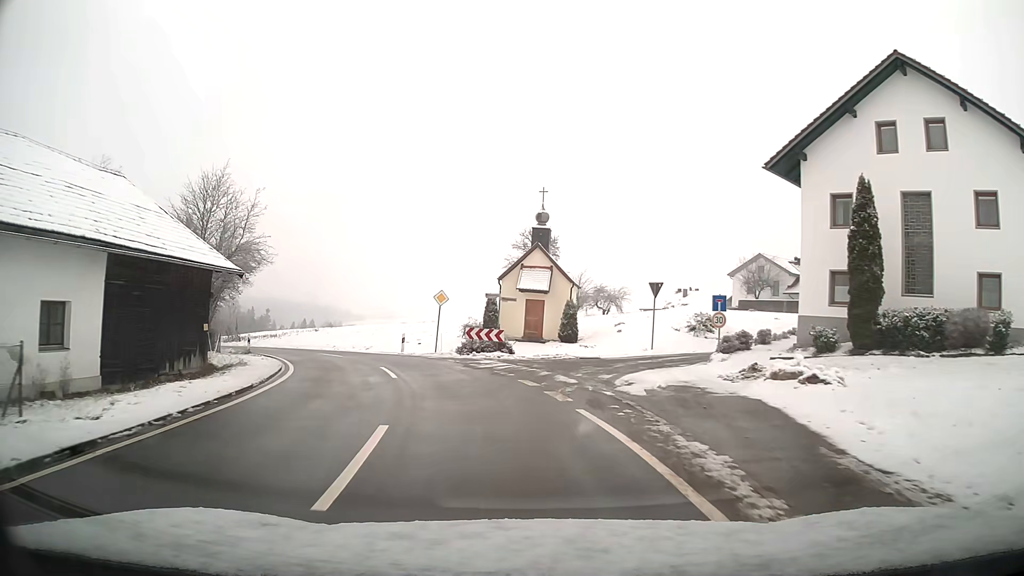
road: tertiary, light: Day
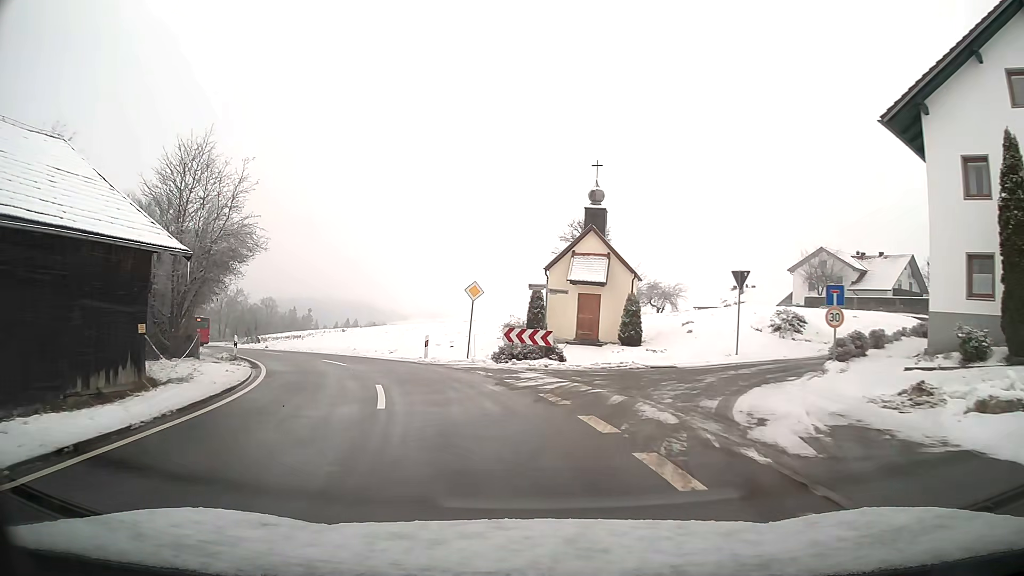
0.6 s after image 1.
(-0.3, +6.4) m; -5°
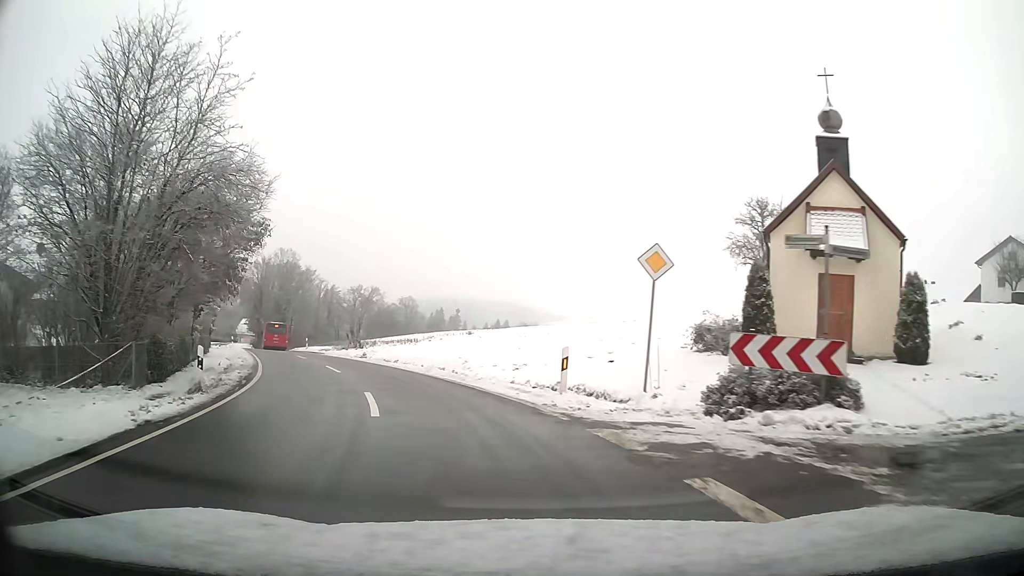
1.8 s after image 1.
(-1.5, +12.9) m; -14°
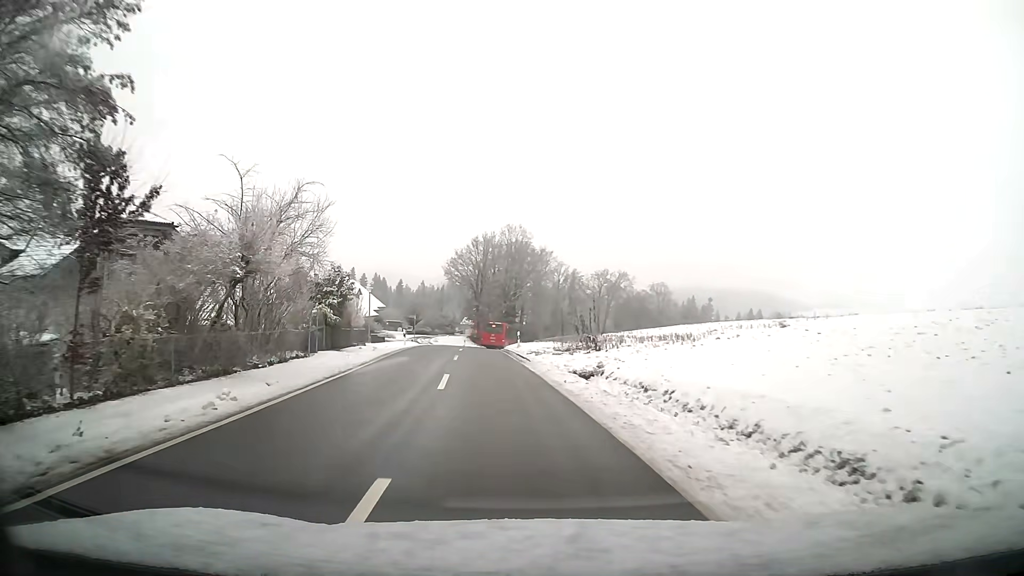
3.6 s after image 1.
(-3.7, +20.2) m; -18°
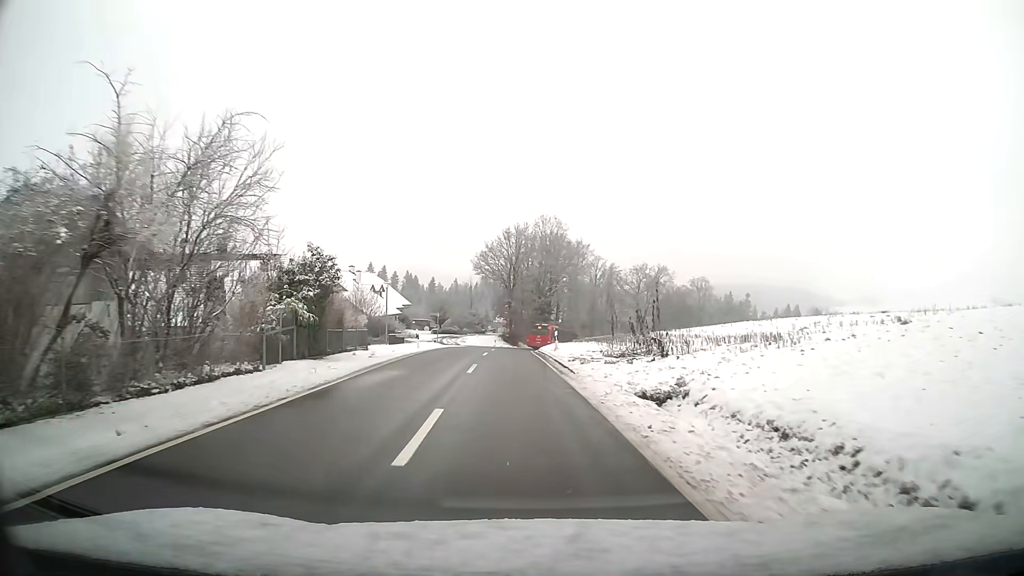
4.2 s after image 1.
(-0.2, +7.5) m; -2°
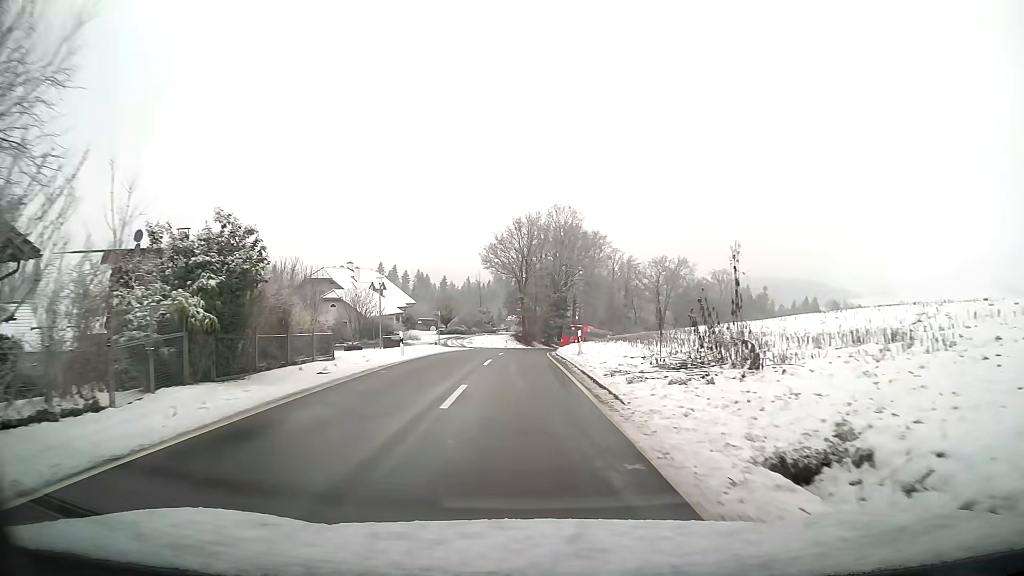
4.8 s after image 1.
(-0.1, +7.7) m; -1°
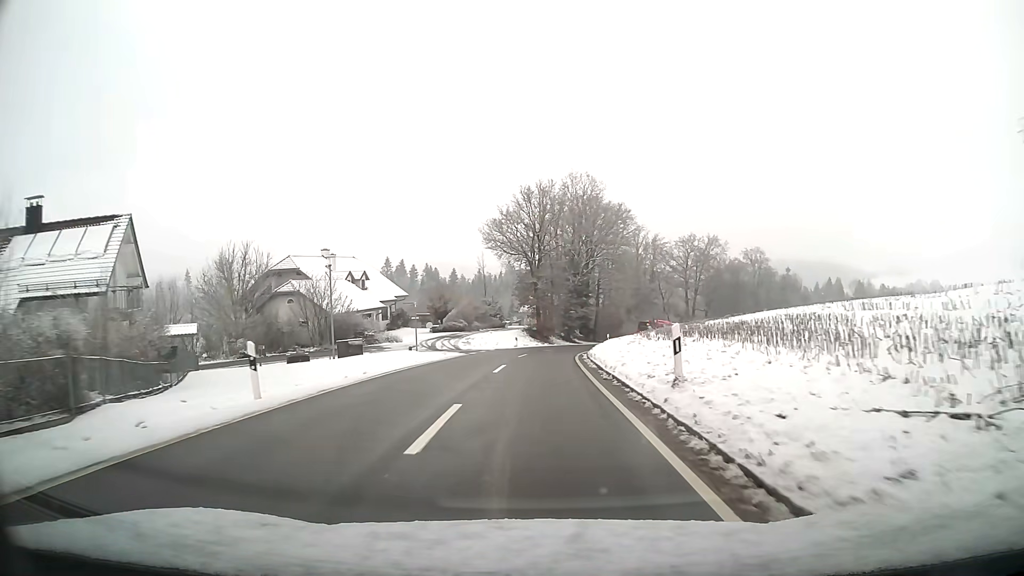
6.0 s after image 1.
(-0.1, +15.9) m; -1°
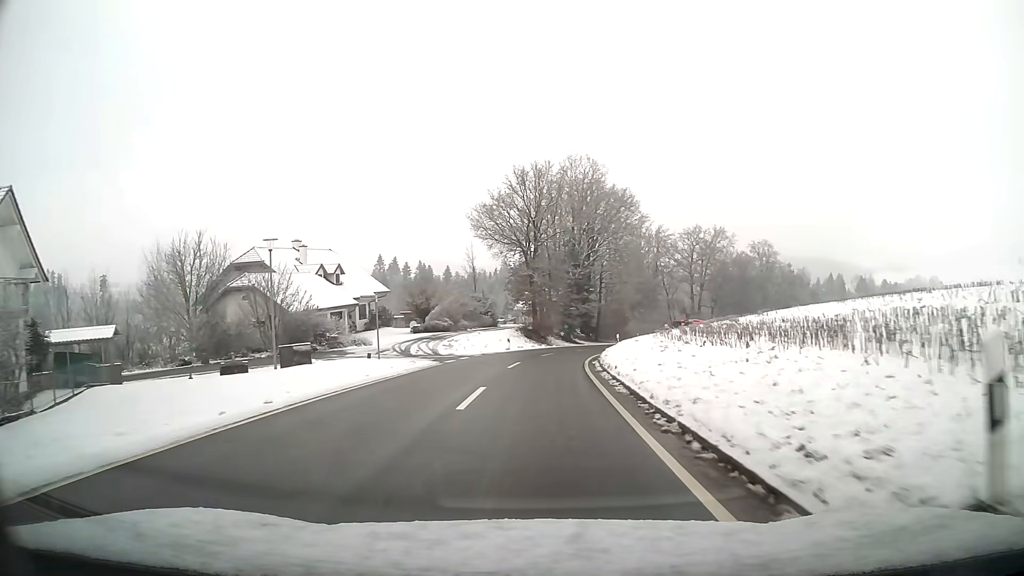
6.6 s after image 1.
(0.0, +7.9) m; +1°
